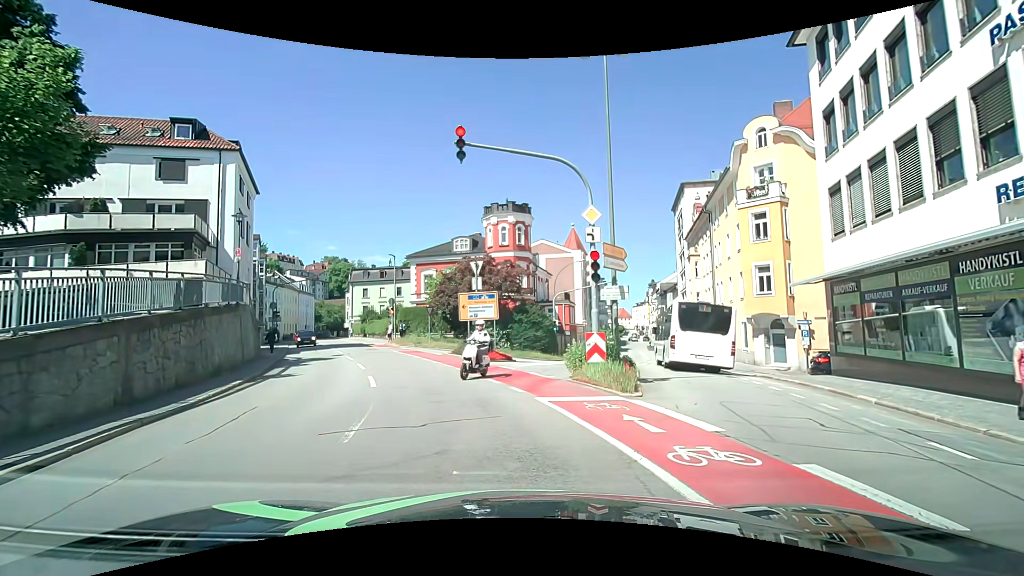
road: tertiary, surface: asphalt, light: Day
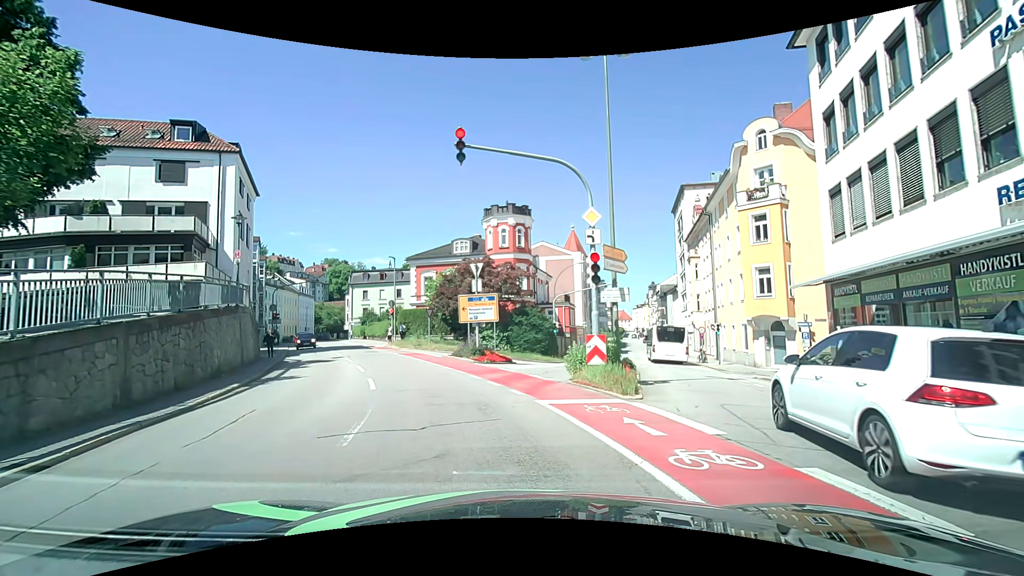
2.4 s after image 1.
(0.0, +0.1) m; 0°
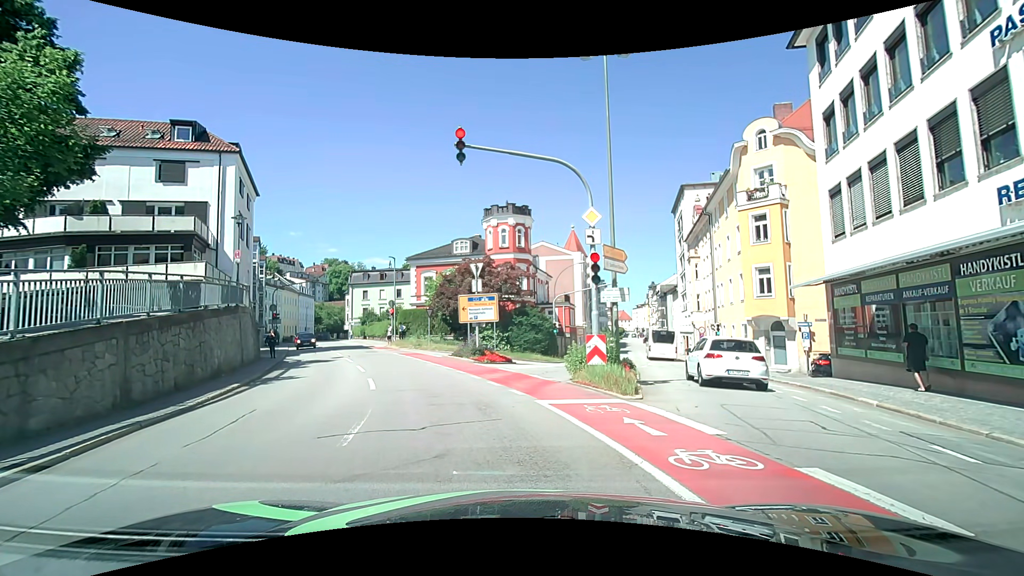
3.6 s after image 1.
(0.0, 0.0) m; 0°
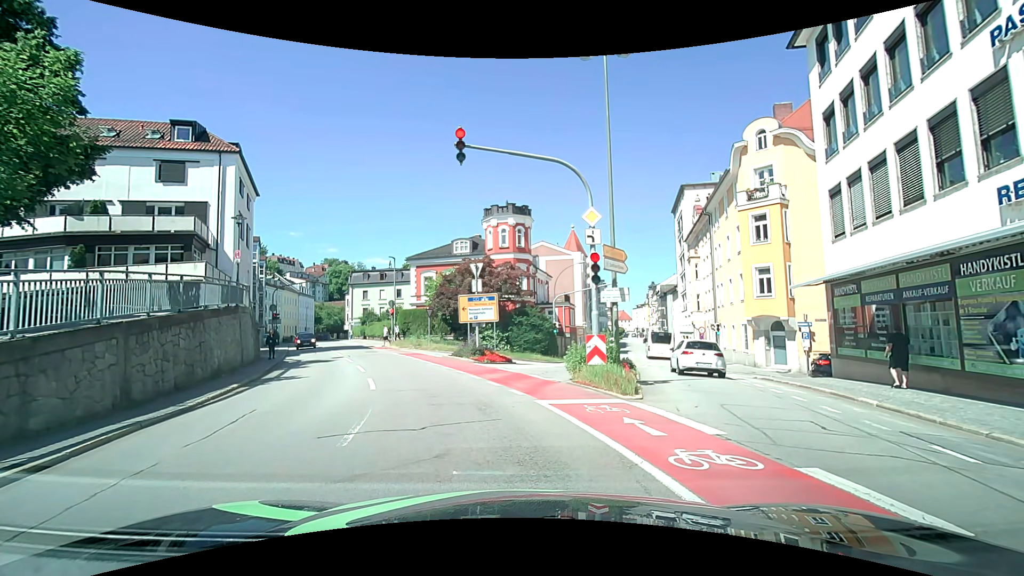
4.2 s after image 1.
(0.0, 0.0) m; 0°
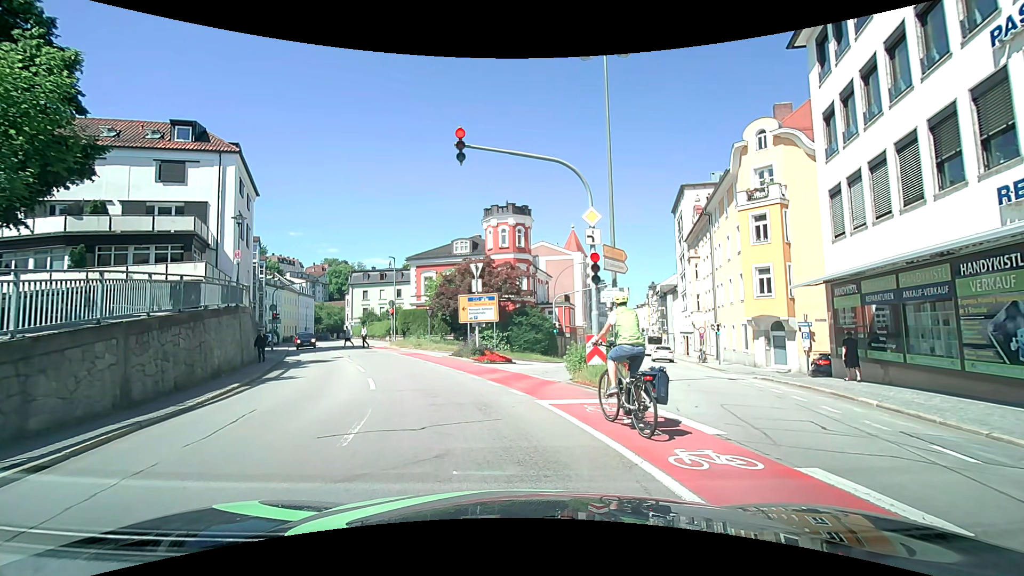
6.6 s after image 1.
(0.0, 0.0) m; 0°
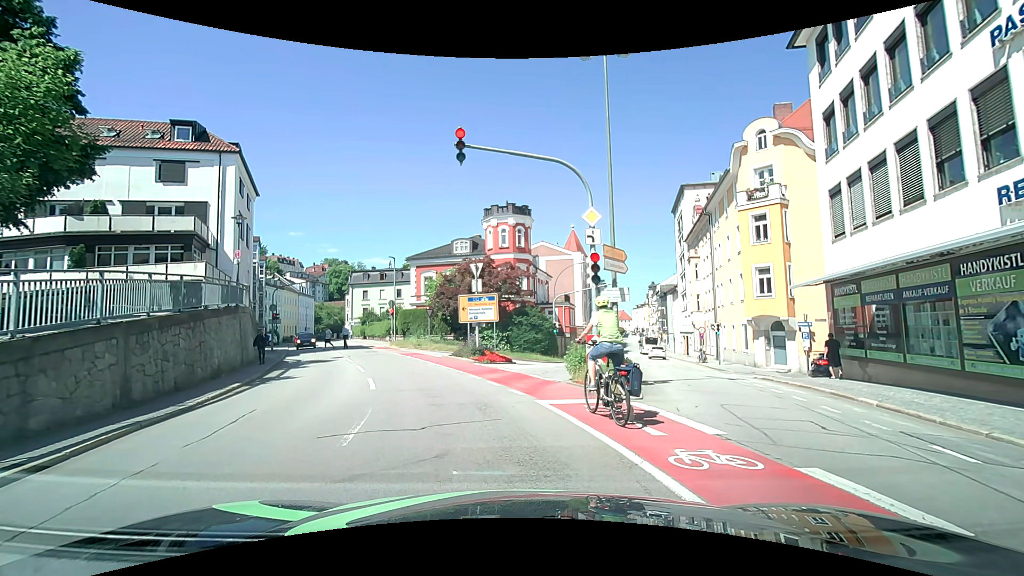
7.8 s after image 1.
(0.0, 0.0) m; 0°
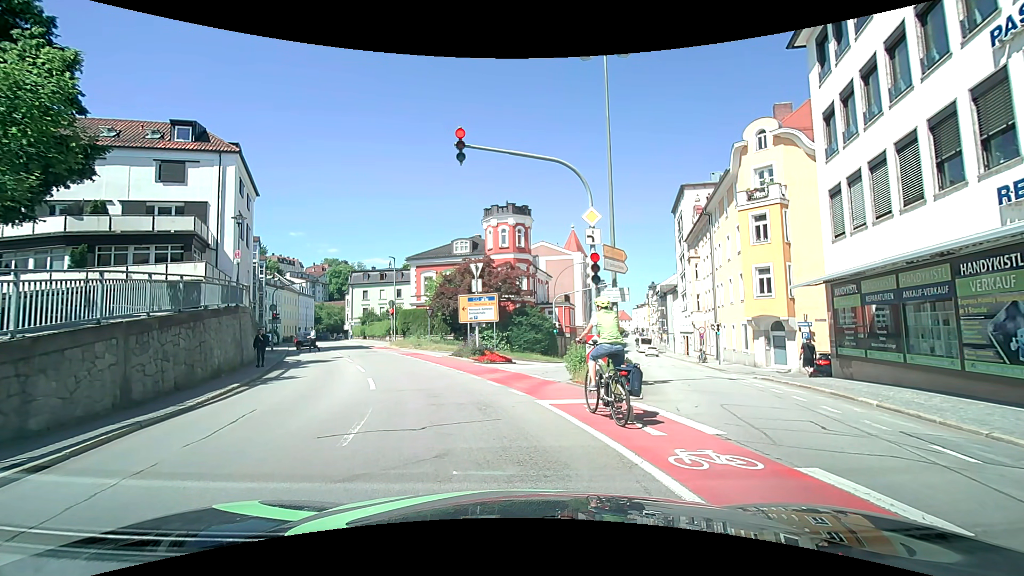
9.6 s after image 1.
(0.0, 0.0) m; 0°
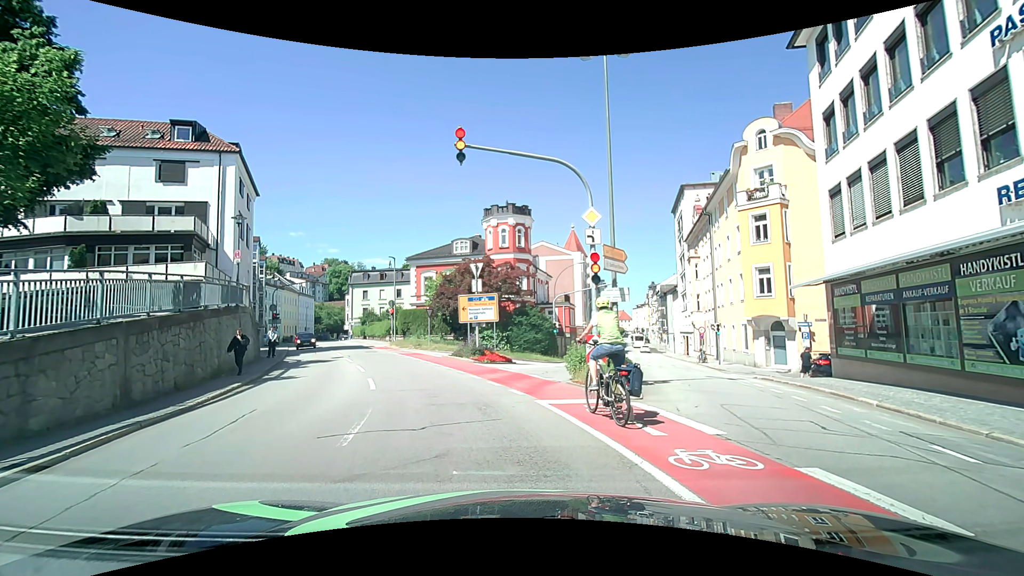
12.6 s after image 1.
(0.0, 0.0) m; 0°
